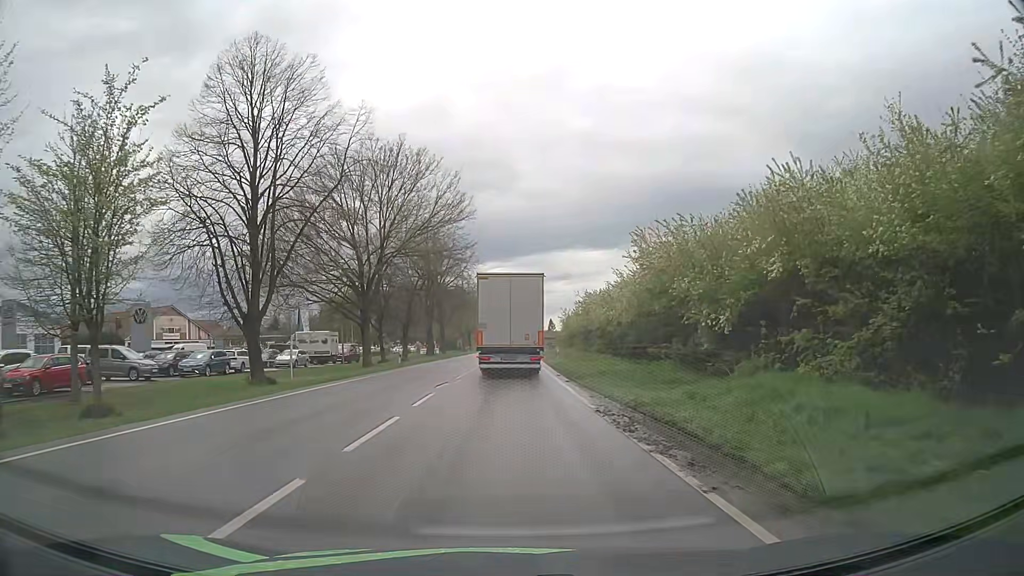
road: primary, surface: asphalt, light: Day
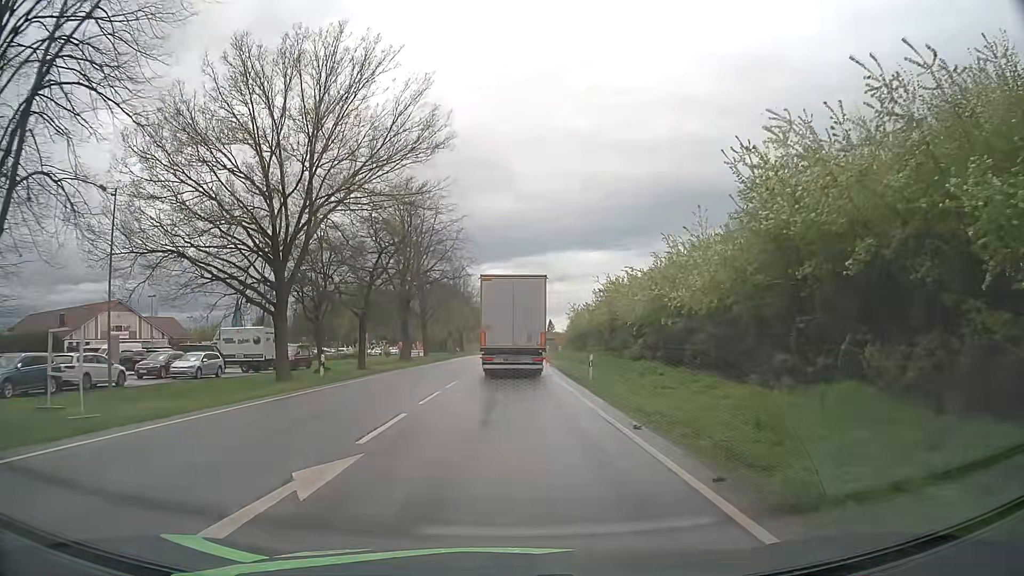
(+0.1, +17.4) m; +1°
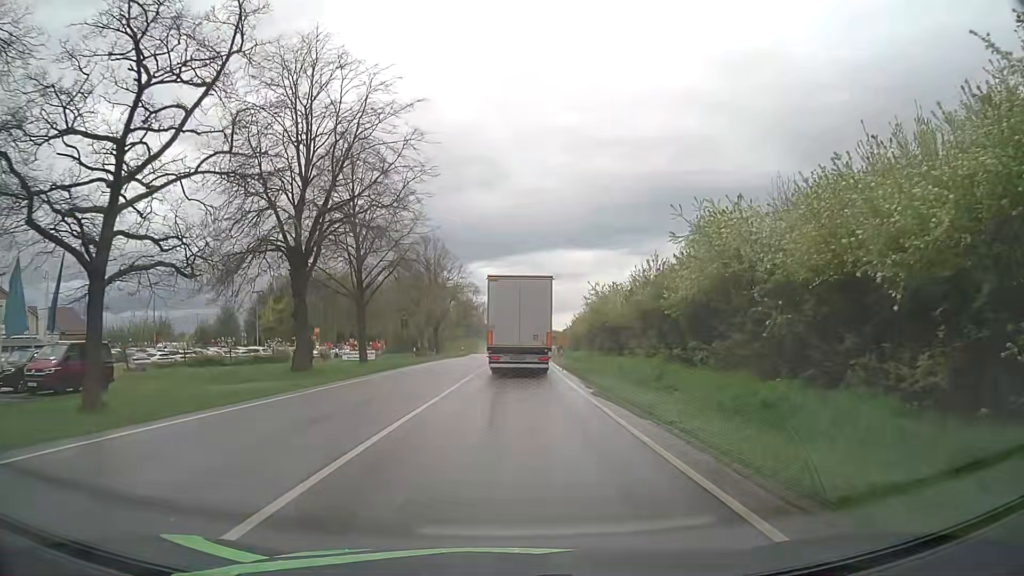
(0.0, +29.1) m; 0°
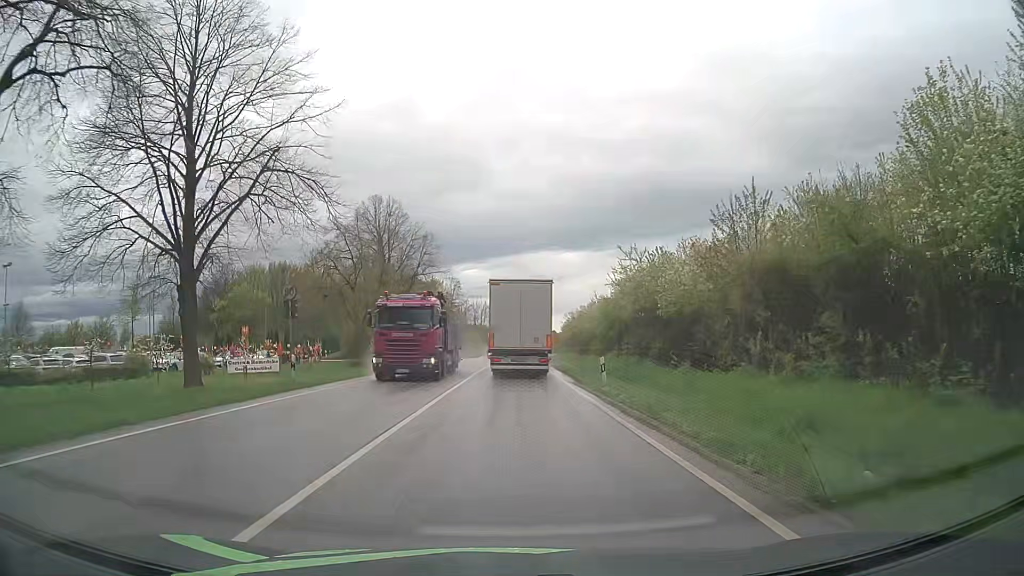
(+0.2, +23.7) m; +1°
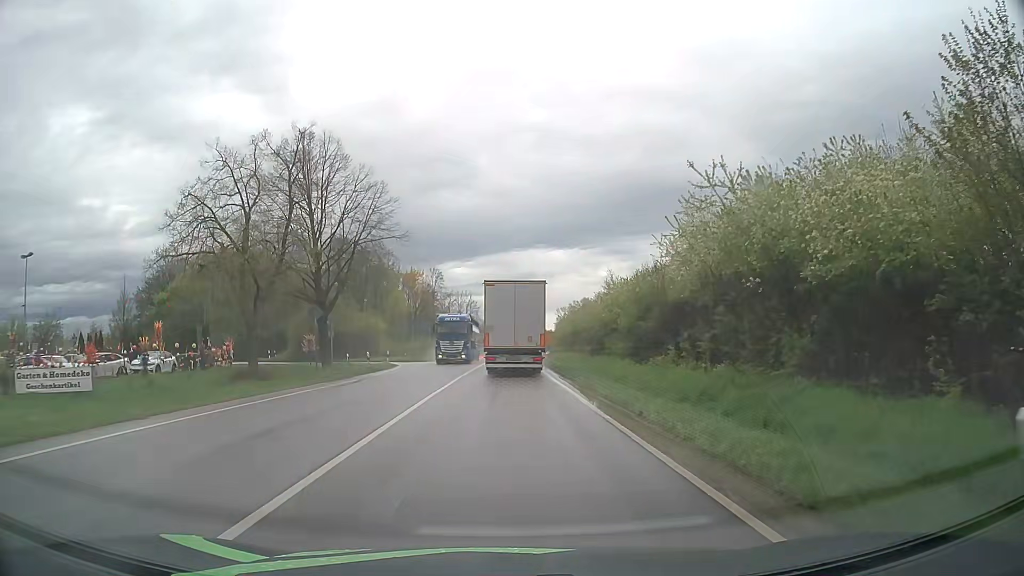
(+0.2, +18.3) m; +1°
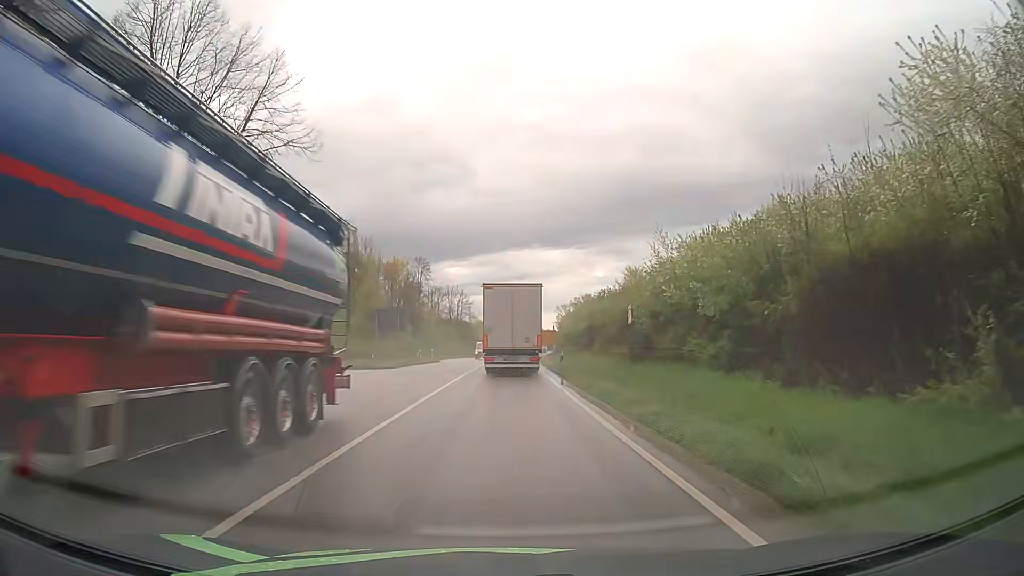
(+0.1, +19.0) m; +1°
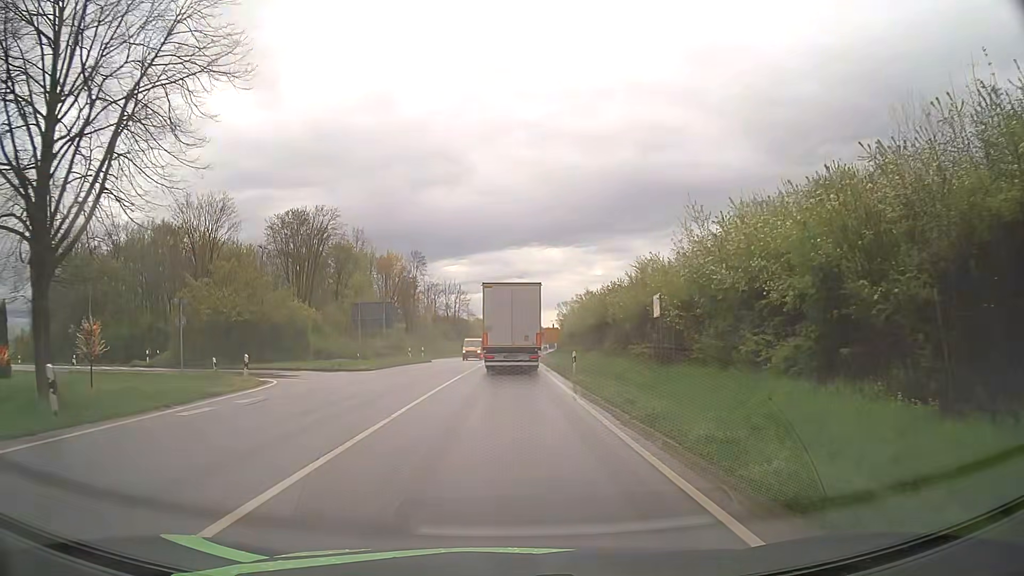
(0.0, +6.5) m; 0°
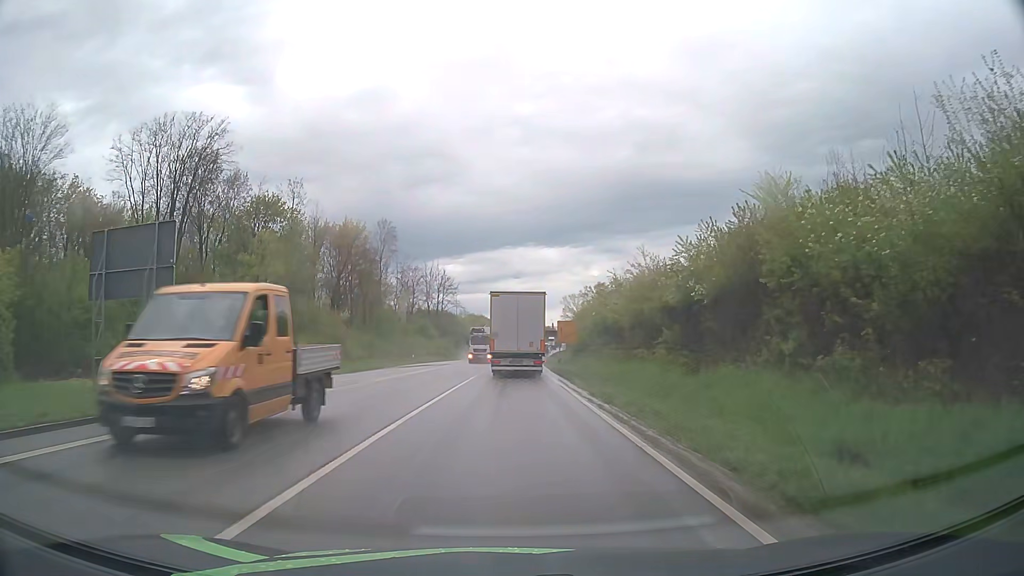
(-0.1, +34.3) m; 0°
(0, +10) (0, +20) (0, +30) (+1, +40) (+1, +50) (+1, +60) (+2, +70) (+2, +80) (+3, +90) (+3, +100) m
